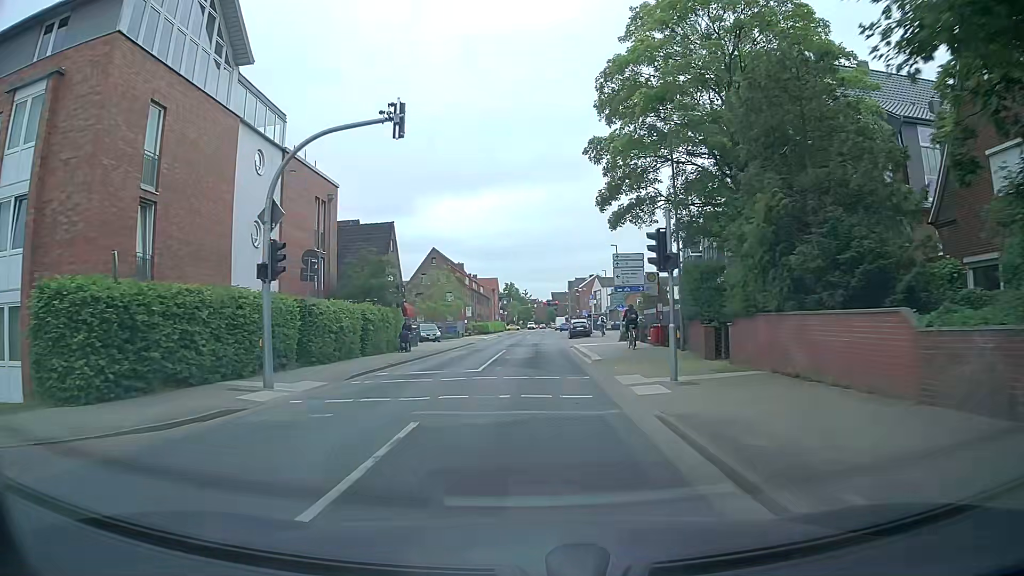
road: tertiary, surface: asphalt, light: Day
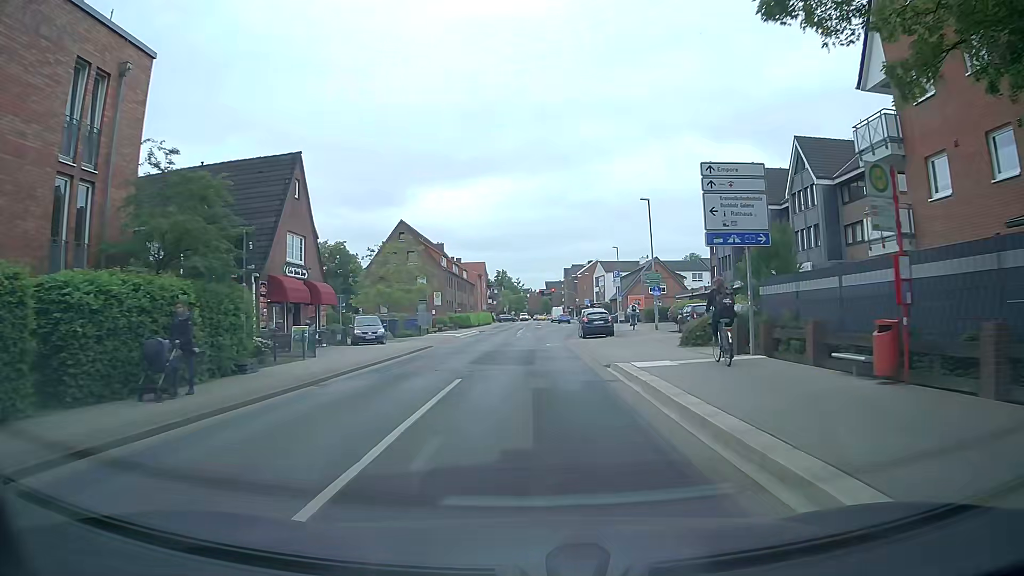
(-0.1, +19.4) m; 0°
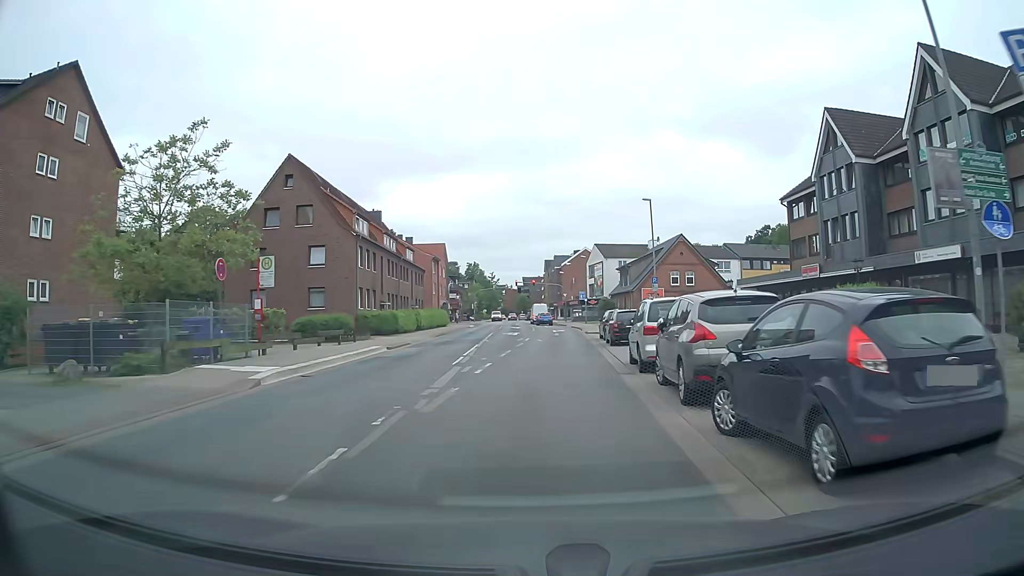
(+0.4, +31.2) m; +2°
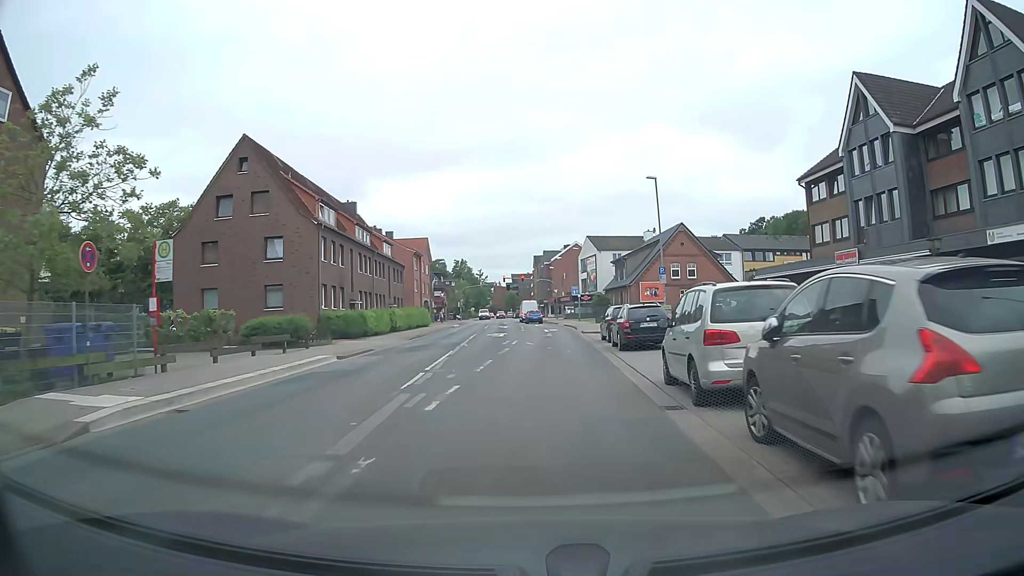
(+0.1, +5.9) m; +1°
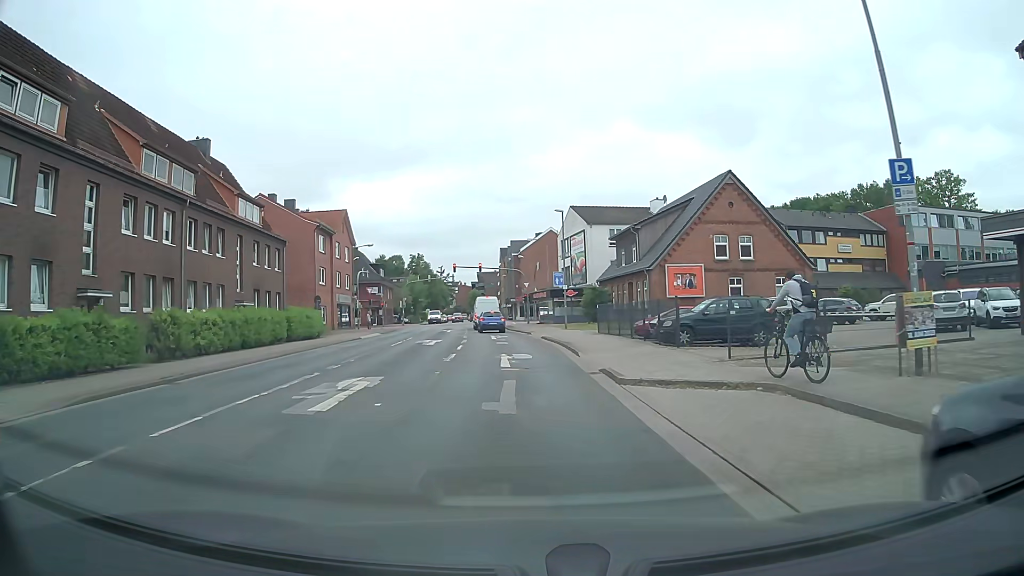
(+0.7, +27.2) m; +3°
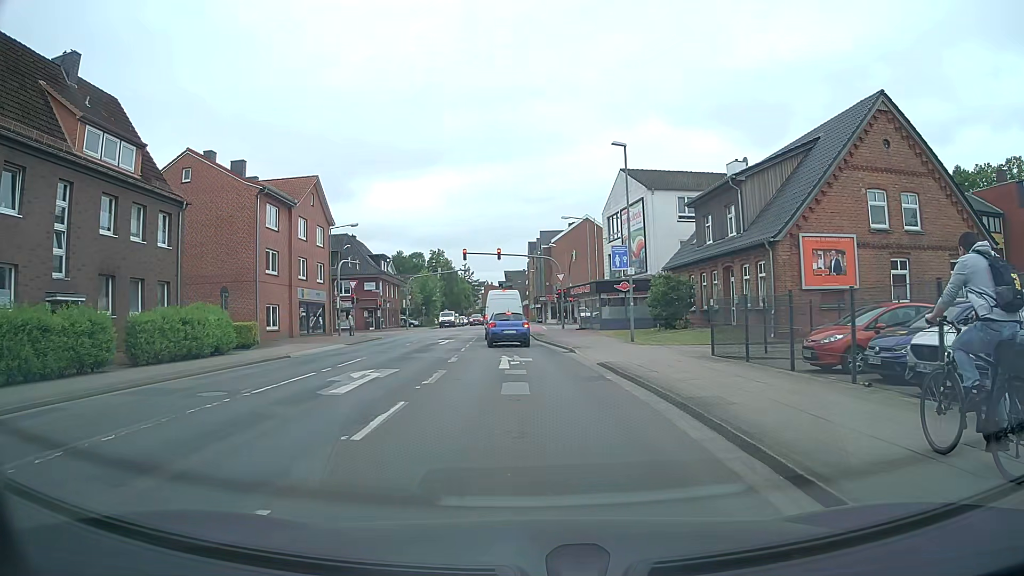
(-0.4, +17.4) m; -2°
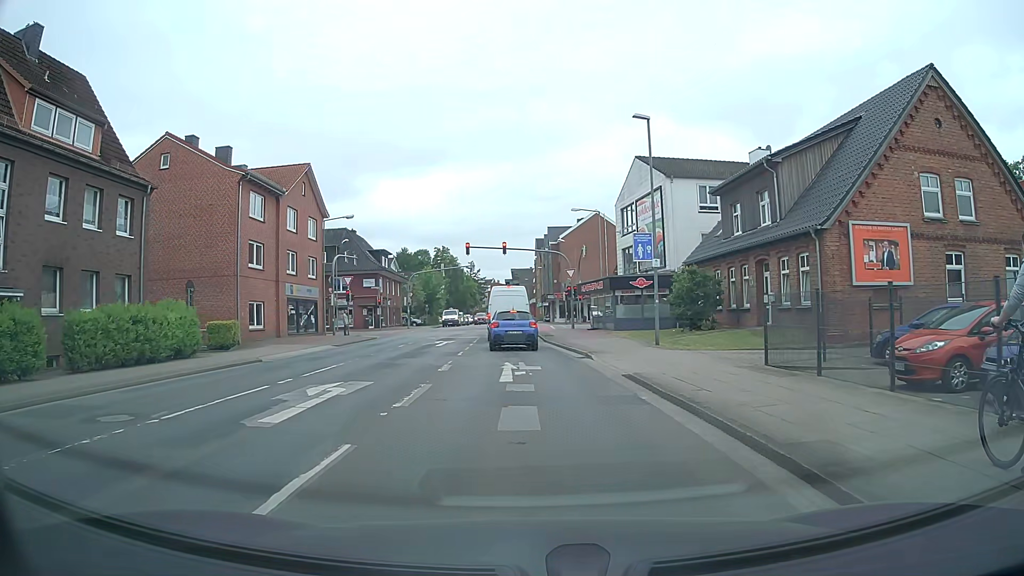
(0.0, +3.5) m; -1°
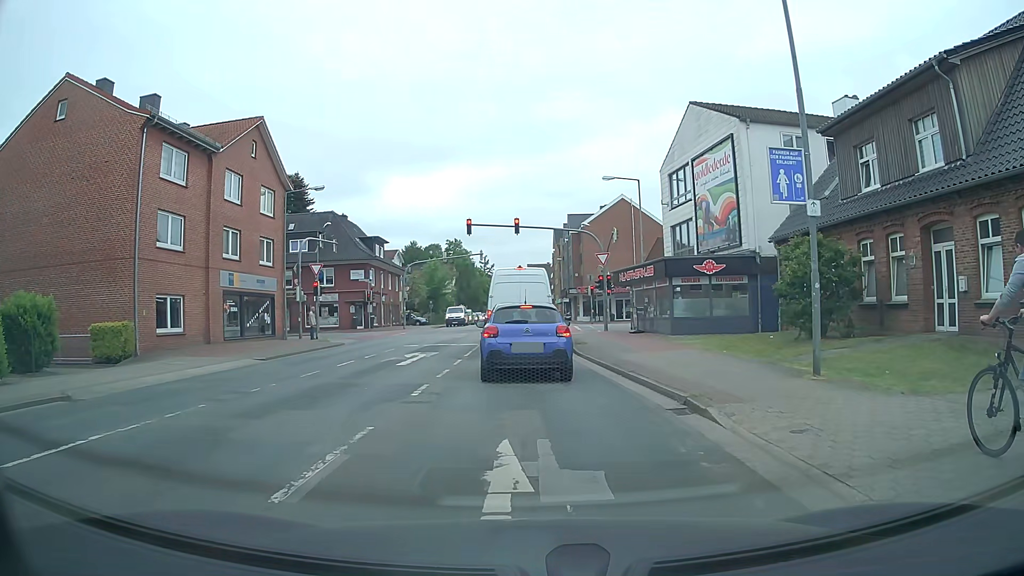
(-0.2, +11.2) m; -2°
(0, +10) (0, +20) (-1, +30) (-1, +40) (-1, +50) (-1, +60) (-1, +70) (-1, +80) (-1, +90) (-1, +100) m
